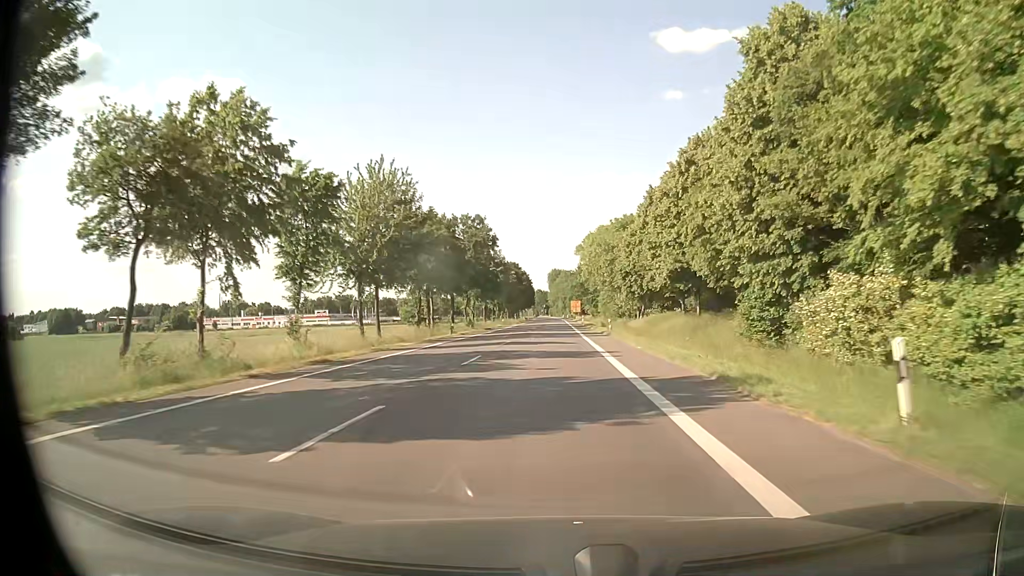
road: primary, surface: asphalt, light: Day
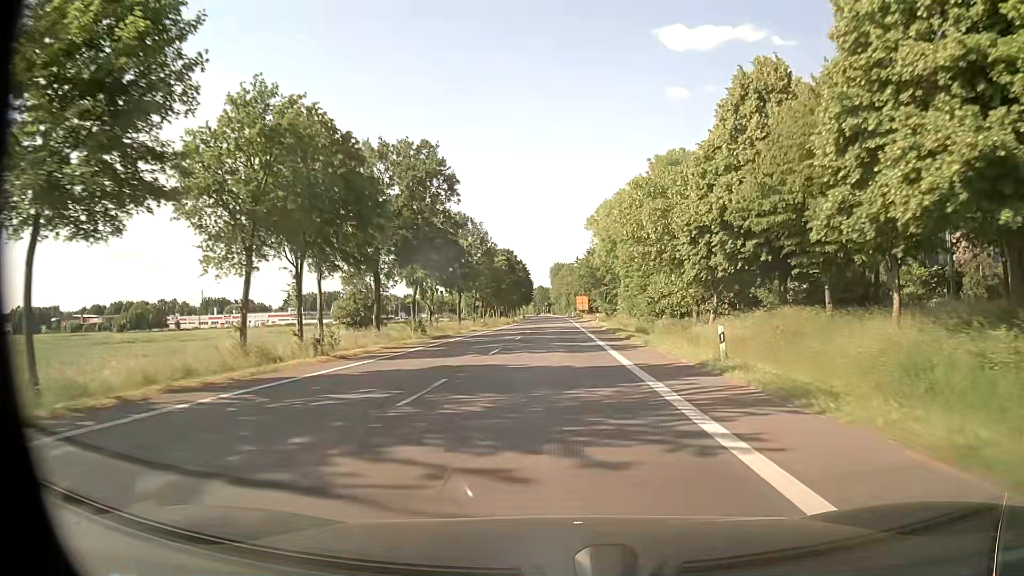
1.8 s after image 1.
(-0.1, +33.2) m; -1°
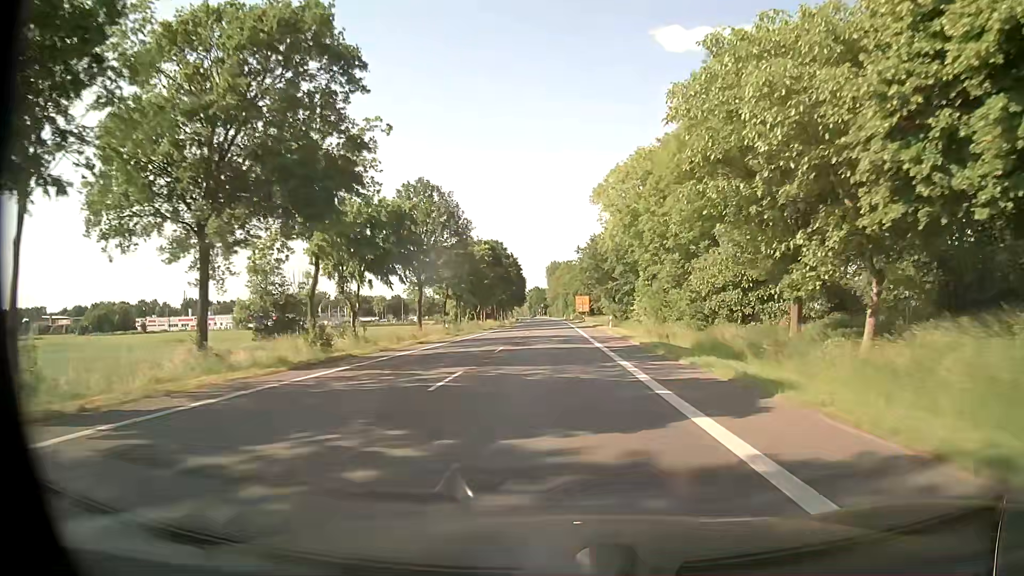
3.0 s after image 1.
(+0.2, +22.2) m; 0°
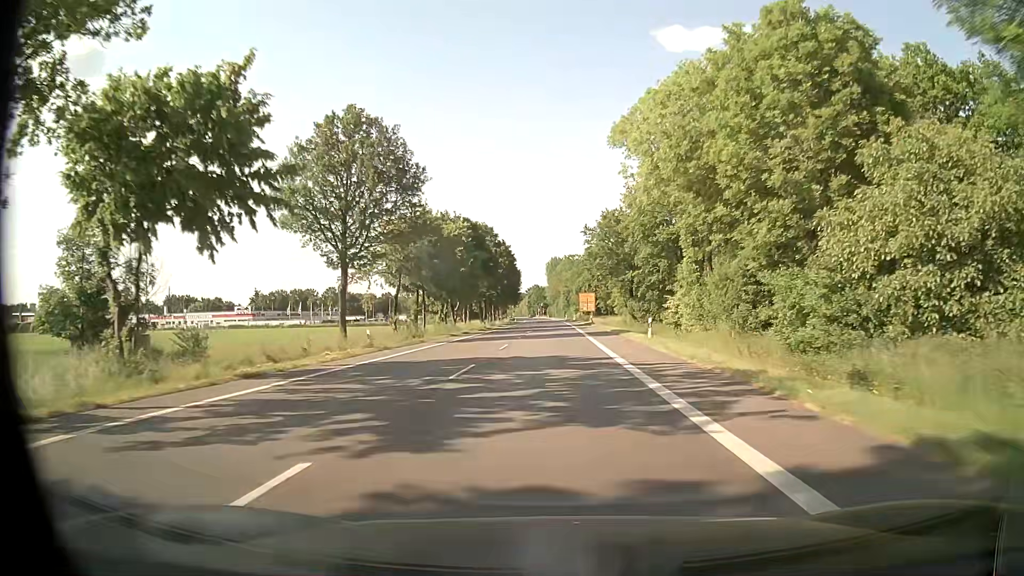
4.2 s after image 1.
(+0.1, +22.2) m; 0°
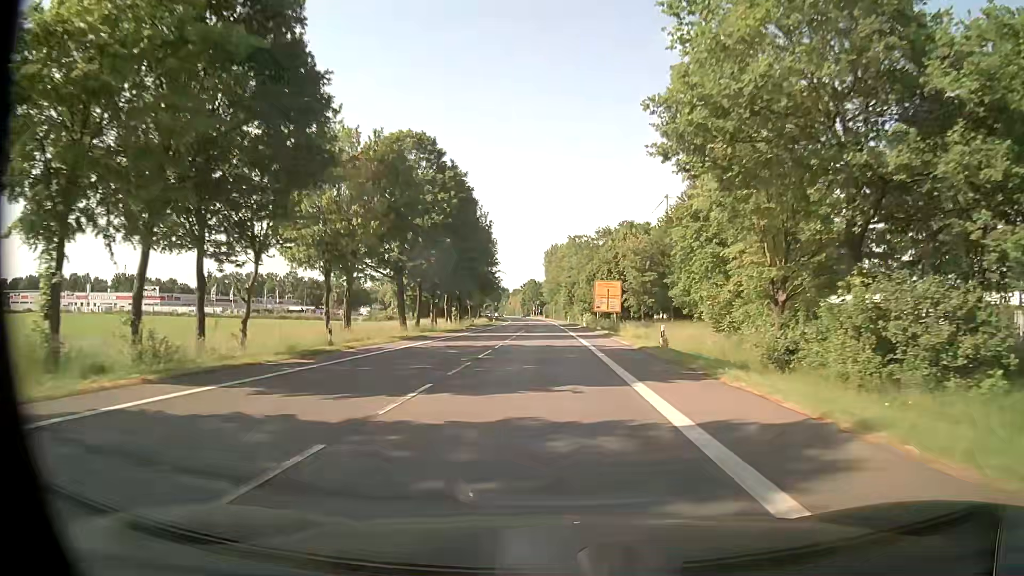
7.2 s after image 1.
(+0.2, +55.5) m; 0°
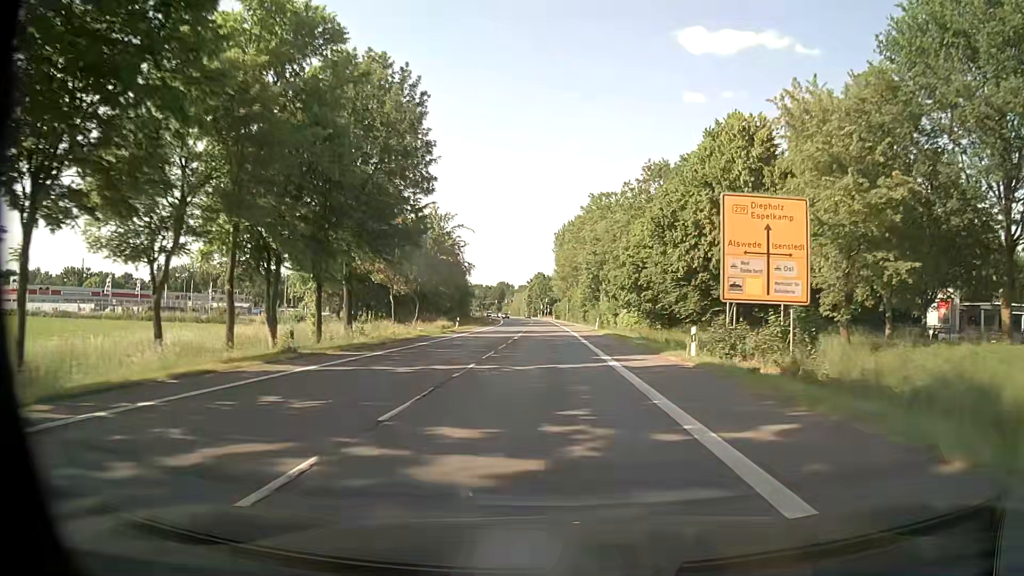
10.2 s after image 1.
(-0.8, +55.4) m; -1°
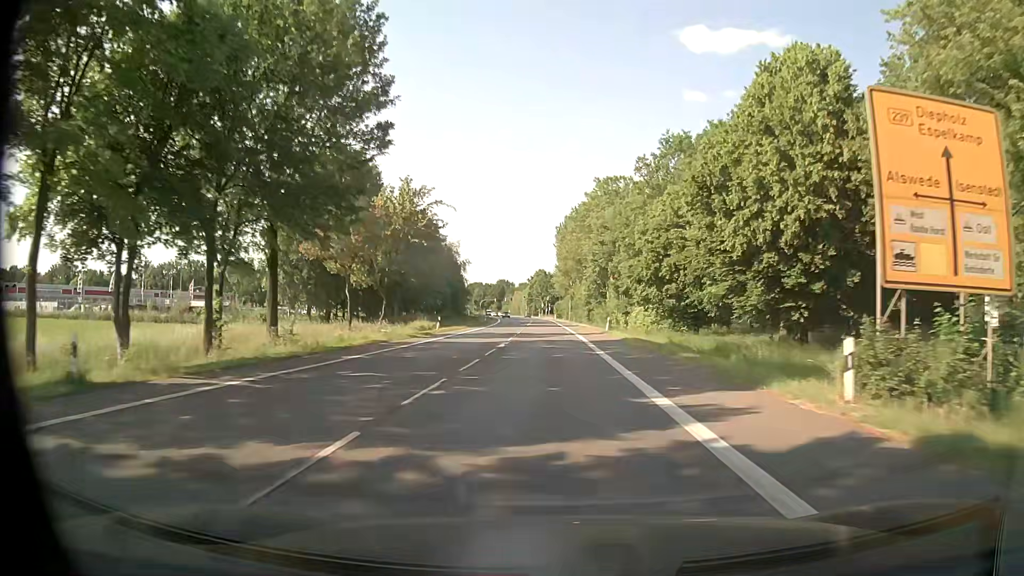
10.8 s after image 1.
(0.0, +11.1) m; 0°
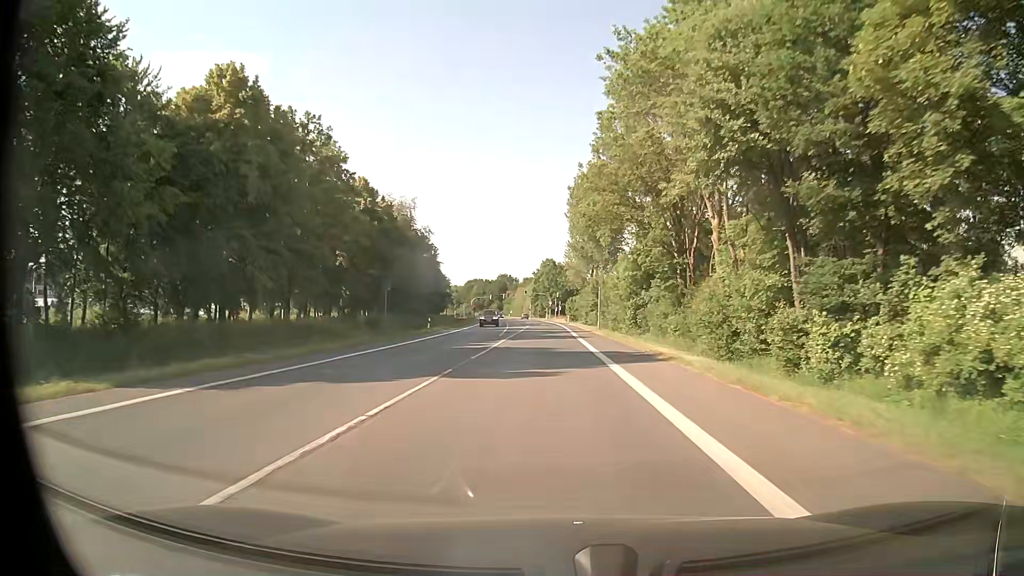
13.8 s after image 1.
(-0.5, +55.4) m; -1°
(0, +10) (0, +20) (0, +30) (0, +40) (-1, +50) (-1, +60) (-1, +70) (-1, +80) (-2, +90) (-2, +100) m
